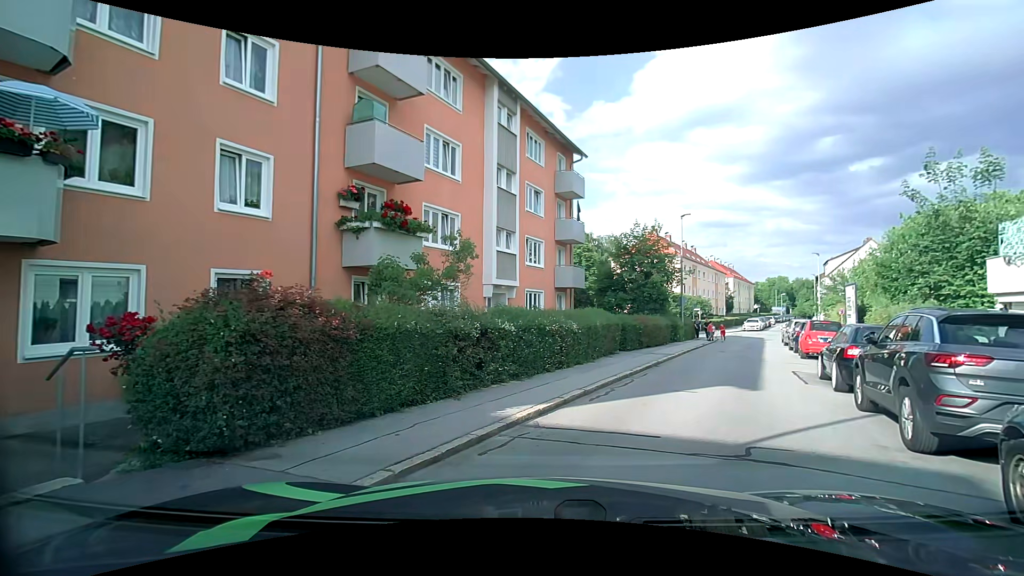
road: residential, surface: asphalt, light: Day
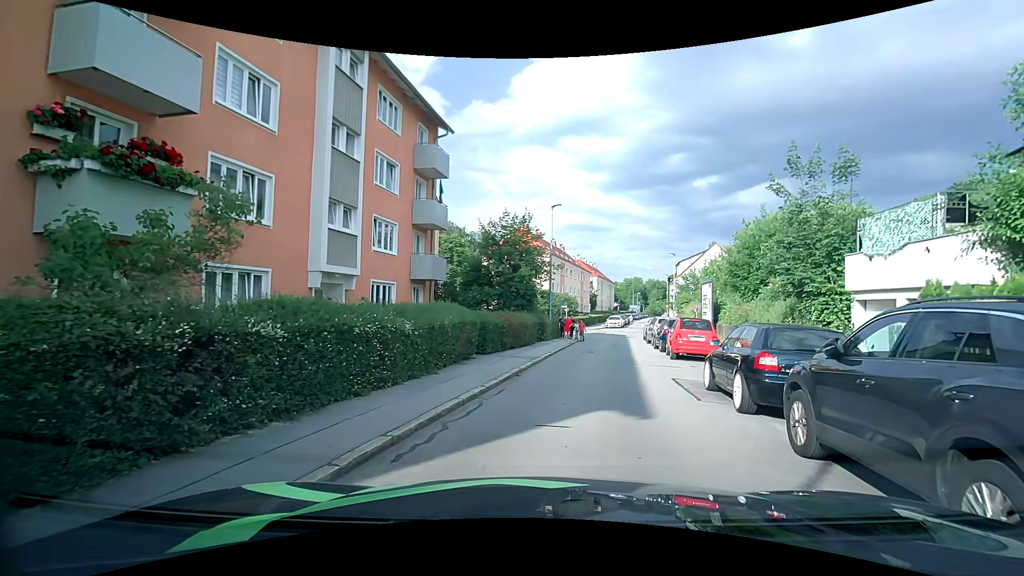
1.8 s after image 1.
(+0.4, +3.7) m; +13°
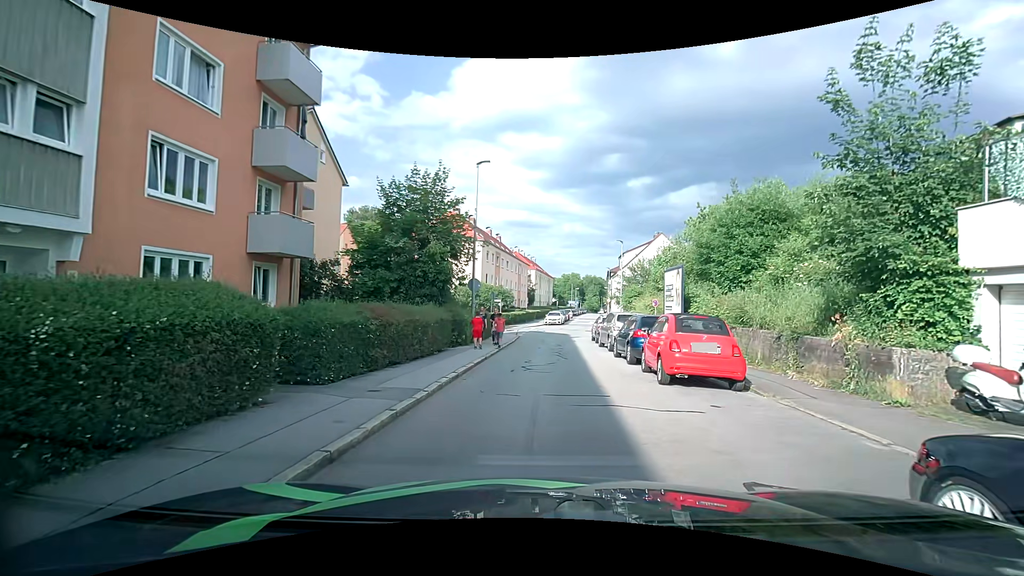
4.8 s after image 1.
(+0.5, +7.9) m; +6°
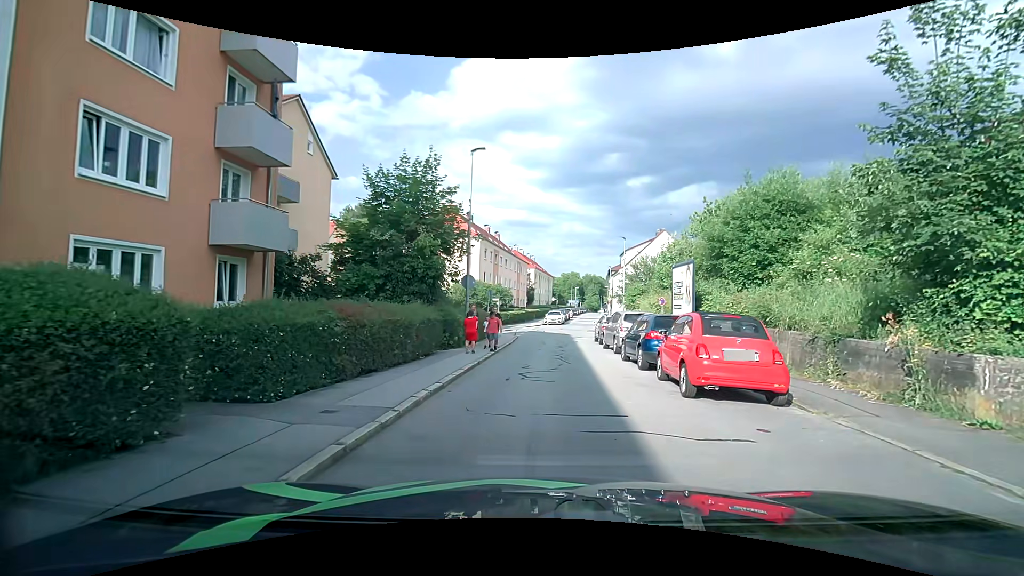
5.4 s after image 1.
(0.0, +1.7) m; 0°
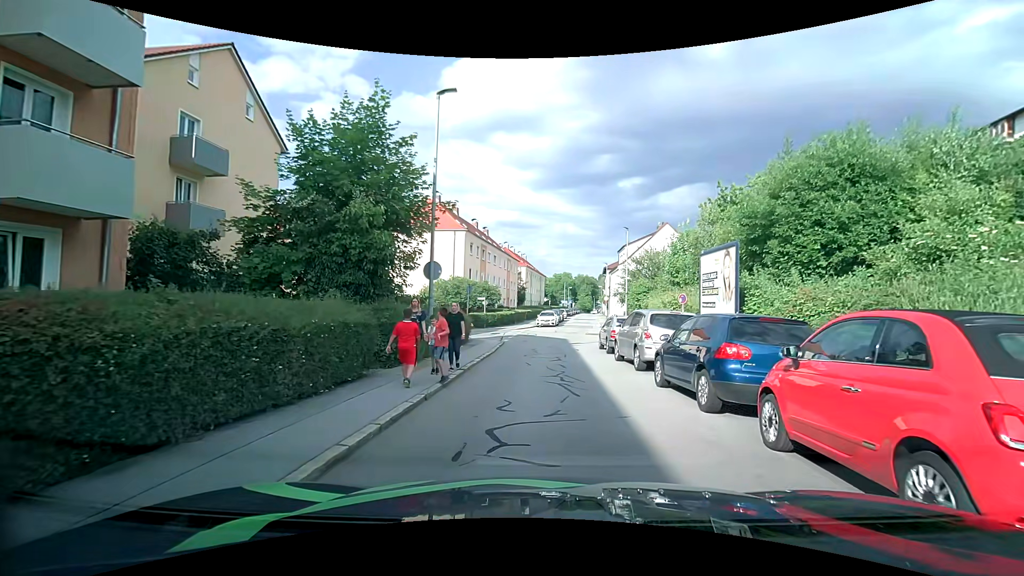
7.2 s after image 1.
(+0.1, +5.6) m; +2°
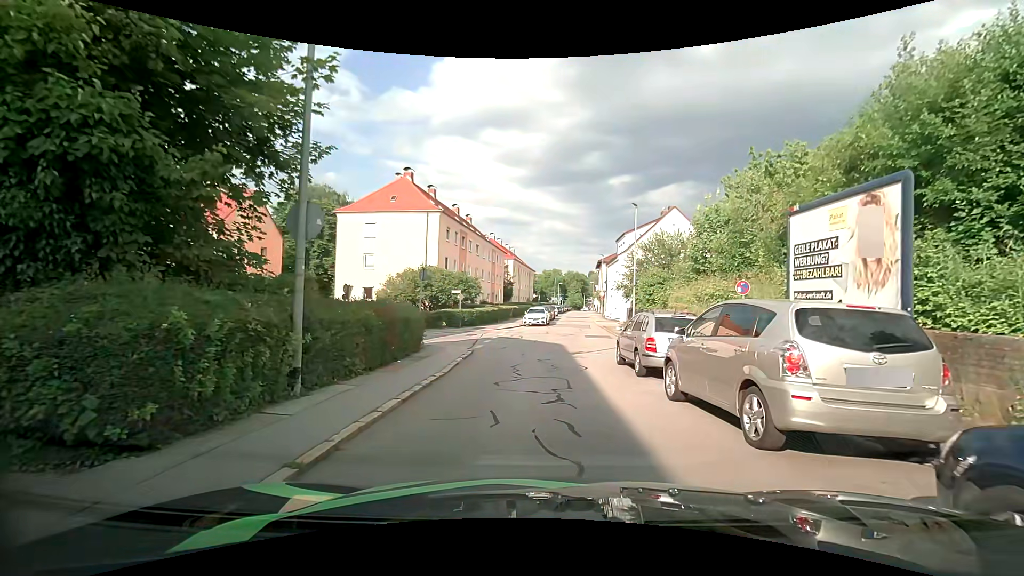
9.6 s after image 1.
(0.0, +7.7) m; 0°
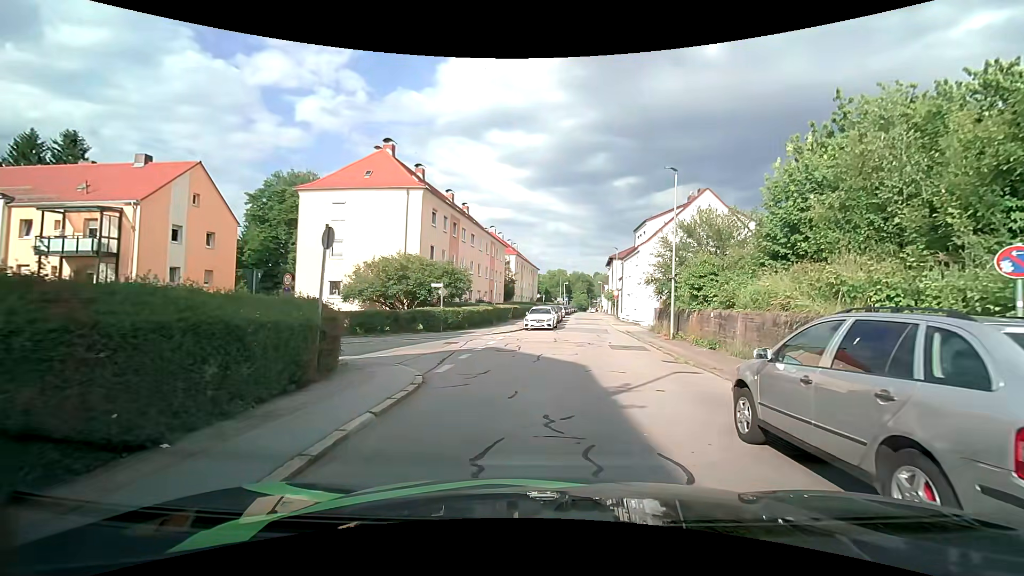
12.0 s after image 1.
(0.0, +8.1) m; 0°
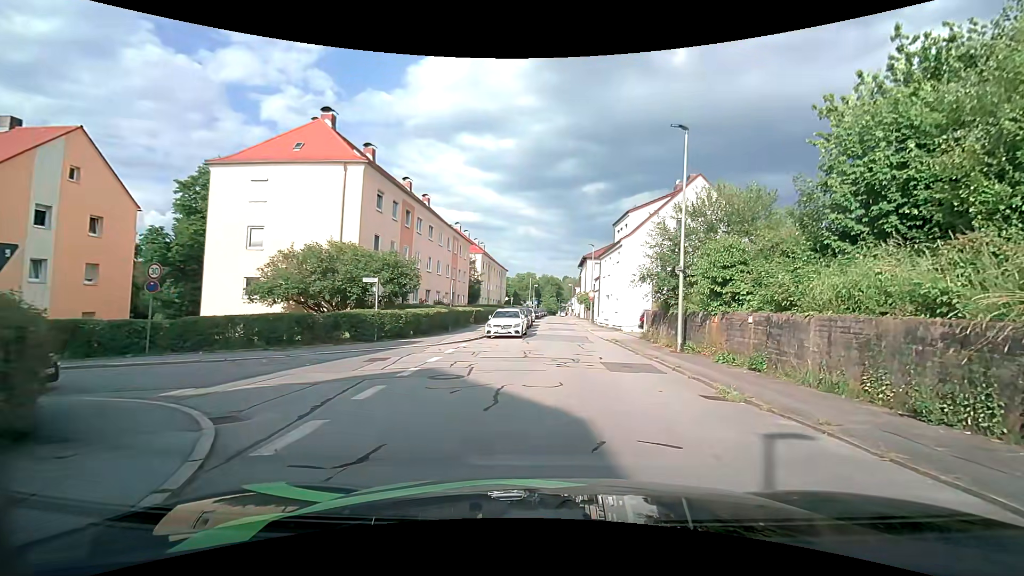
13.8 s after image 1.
(0.0, +6.2) m; +3°
(+1, +10) (+2, +20) (+2, +30) (+2, +40) (+2, +50) (+3, +60) (+3, +70) (+4, +80) (+4, +90) (+5, +100) m
